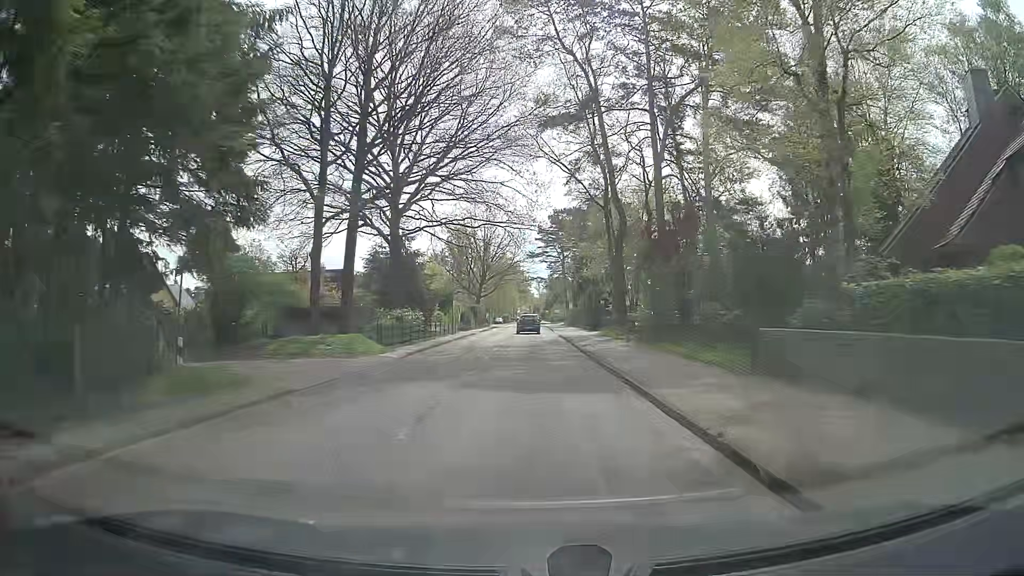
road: tertiary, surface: asphalt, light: Day
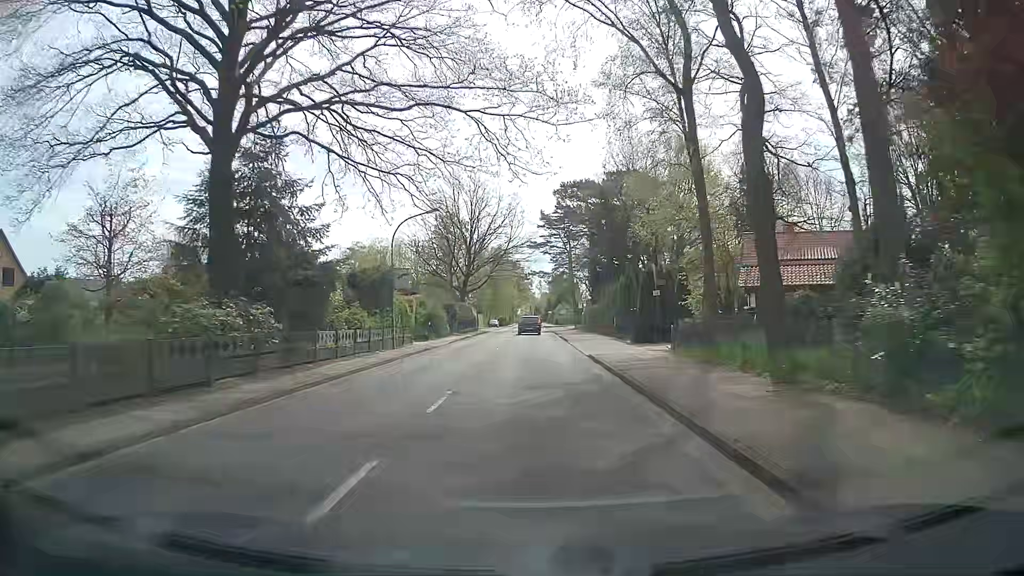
(+0.1, +22.8) m; 0°
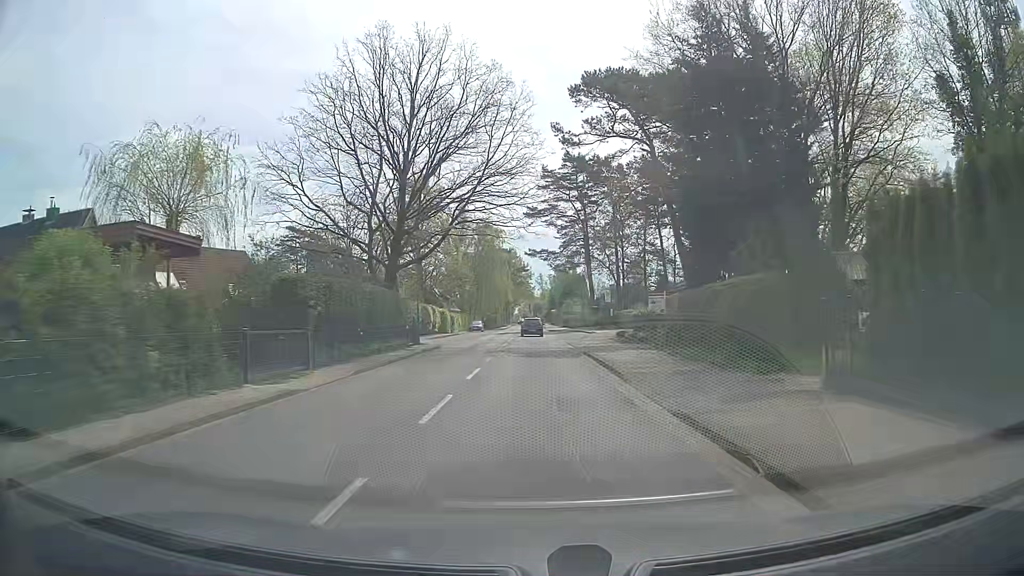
(+0.1, +38.0) m; 0°
(0, +10) (0, +20) (0, +30) (0, +40) (0, +50) (0, +60) (0, +70) (0, +80) (0, +90) (0, +100) m
